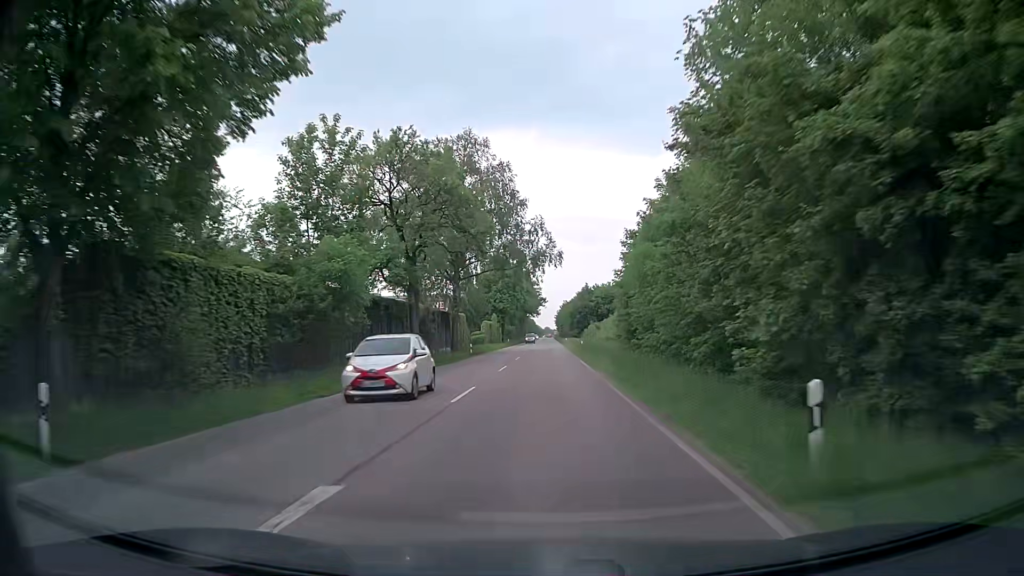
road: secondary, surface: asphalt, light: Day
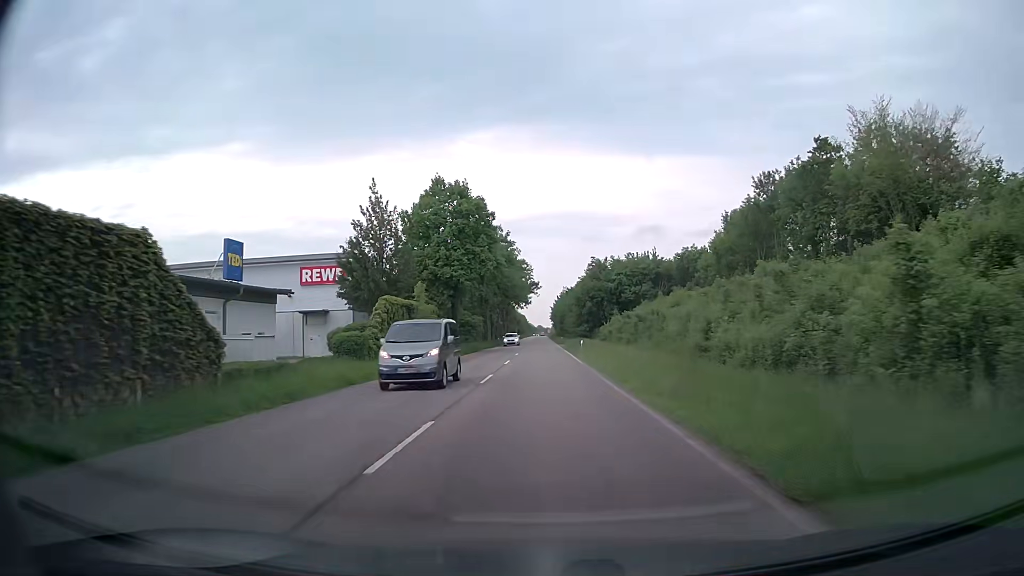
(+0.1, +55.4) m; +1°
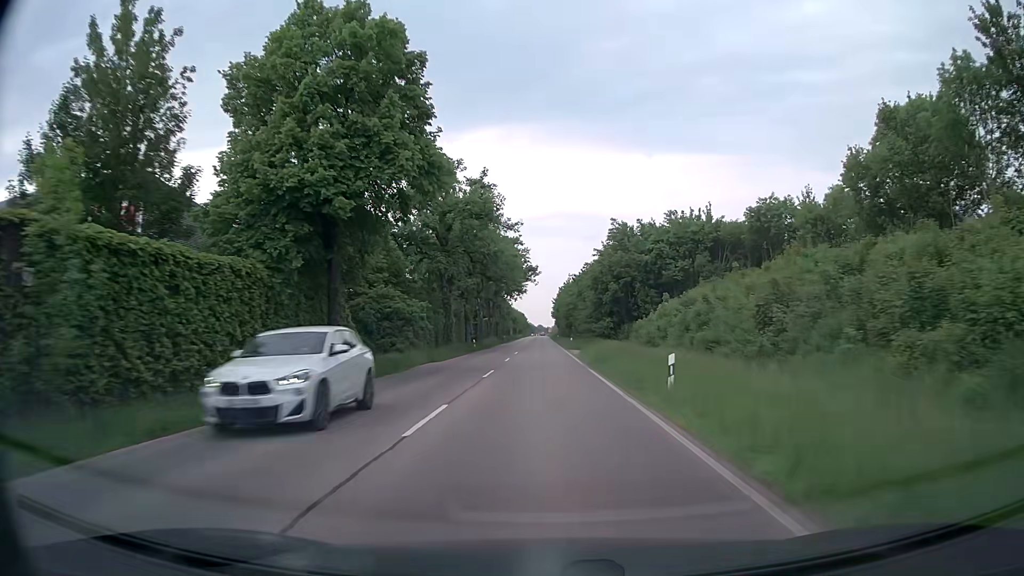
(0.0, +33.8) m; 0°
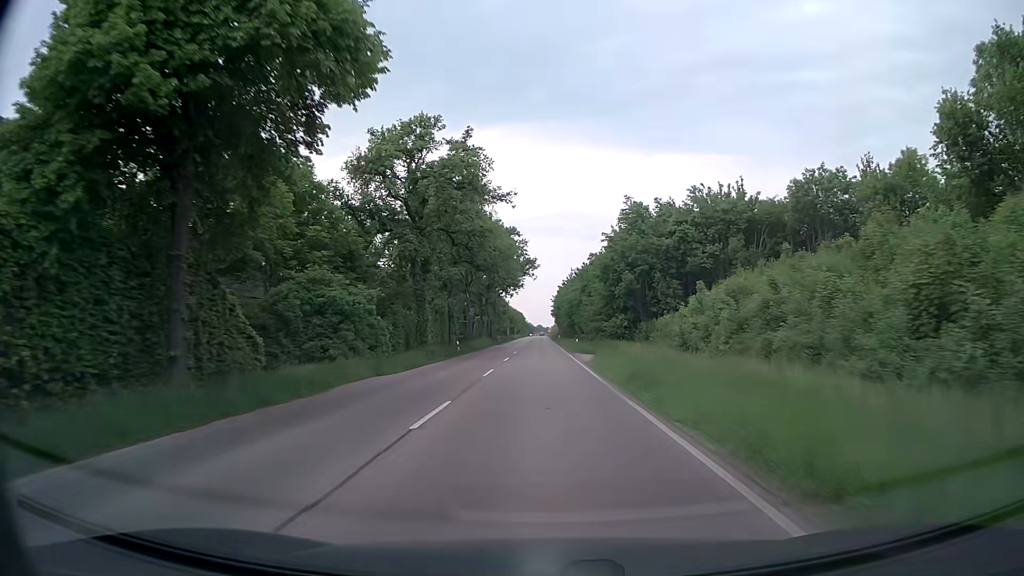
(0.0, +11.3) m; 0°
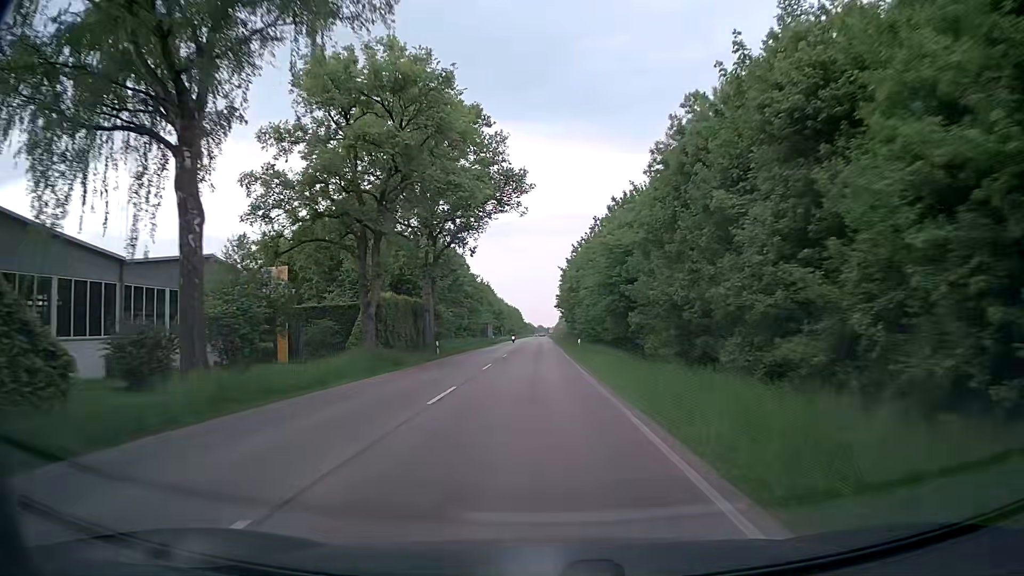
(-0.1, +56.9) m; 0°
(0, +10) (0, +20) (0, +30) (0, +40) (0, +50) (0, +60) (0, +70) (0, +80) (0, +90) (0, +100) m
